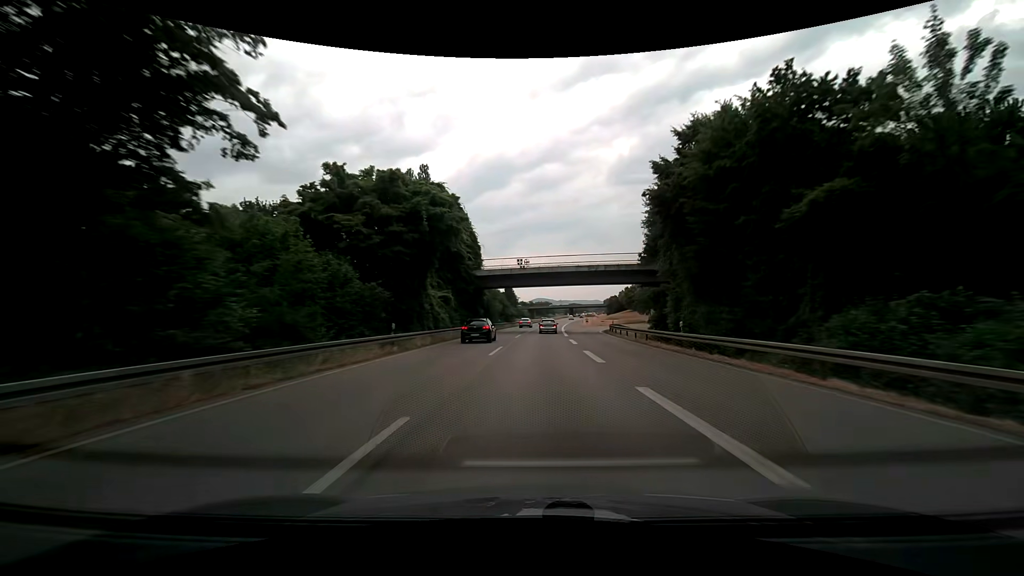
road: trunk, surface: asphalt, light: Day
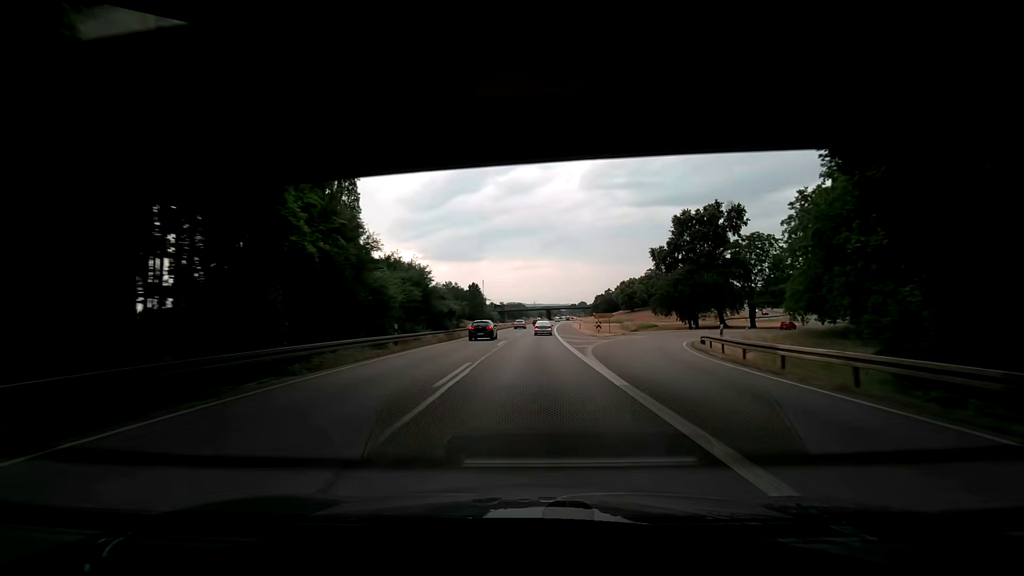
(+1.5, +45.6) m; +3°
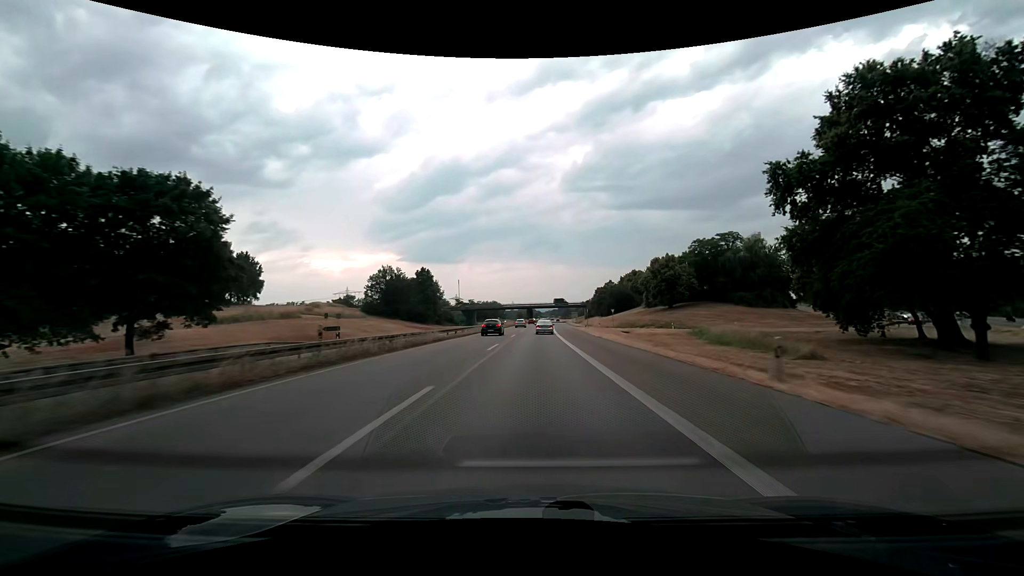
(+1.3, +61.5) m; +3°
(0, +10) (0, +20) (0, +30) (+1, +40) (+1, +50) (+1, +60) (+1, +70) (+2, +80) (+2, +90) (+3, +100) m
